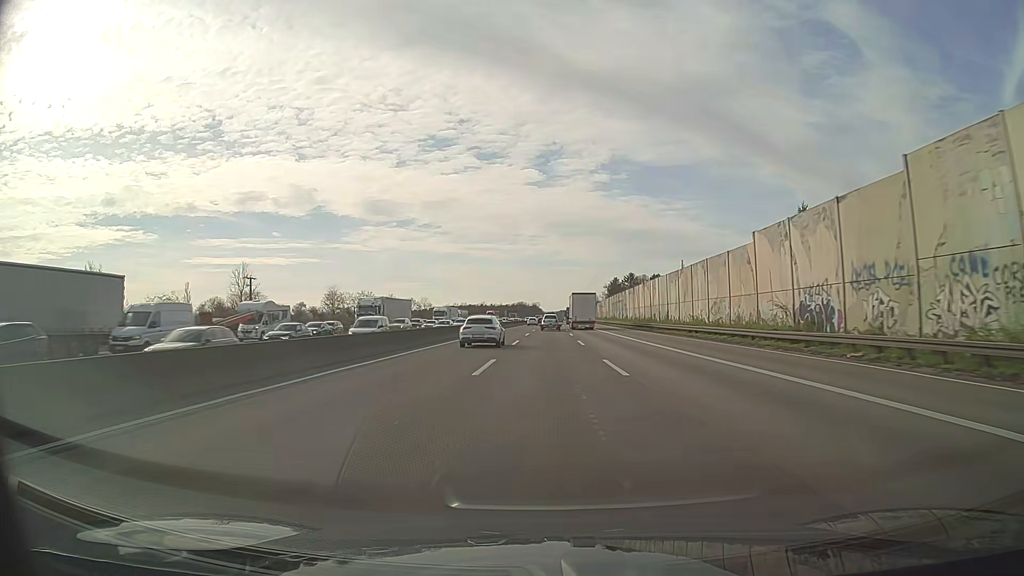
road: motorway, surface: asphalt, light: Day
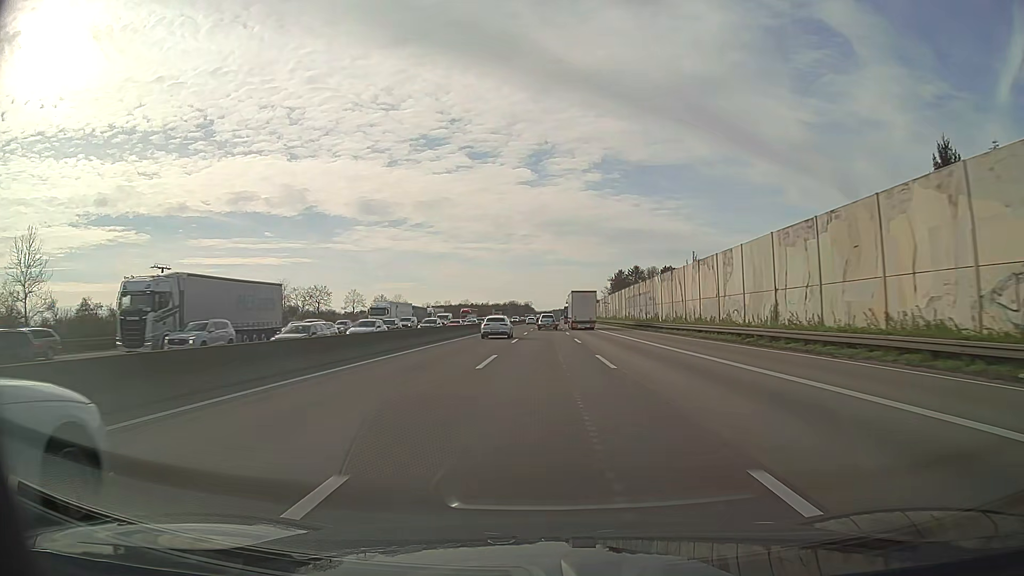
(-0.3, +34.0) m; -1°
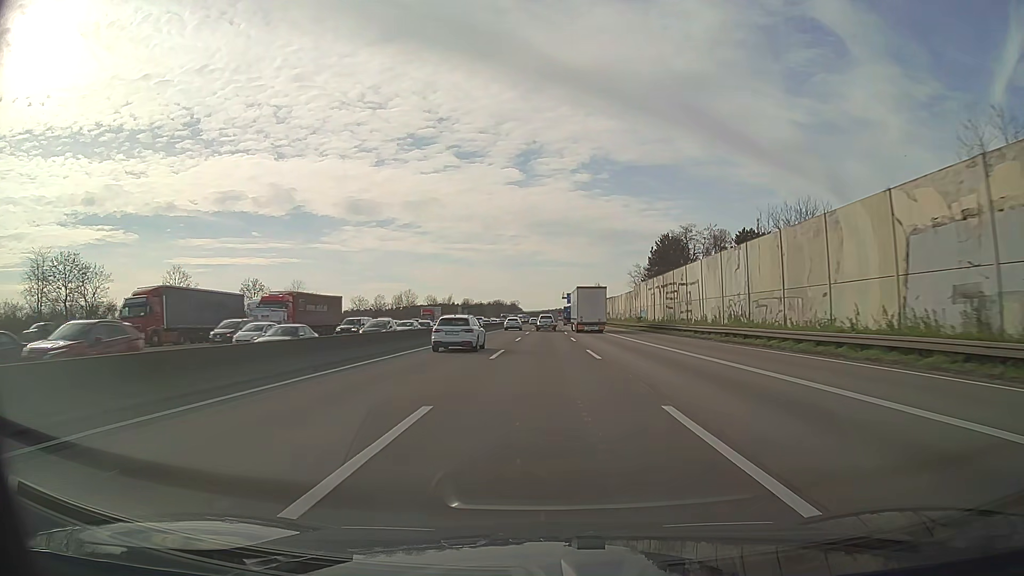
(+0.7, +85.7) m; +1°
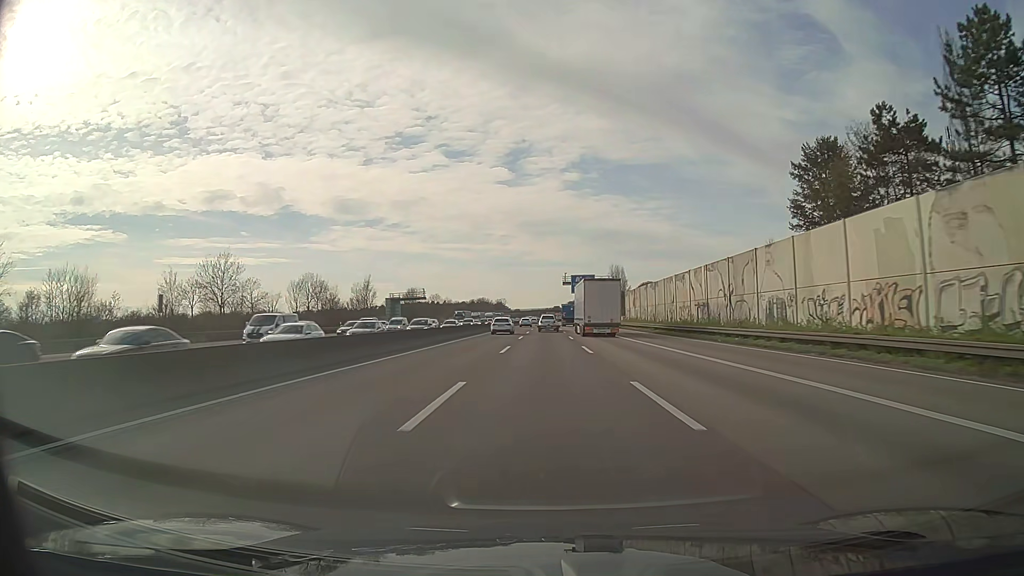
(+0.6, +86.4) m; +1°
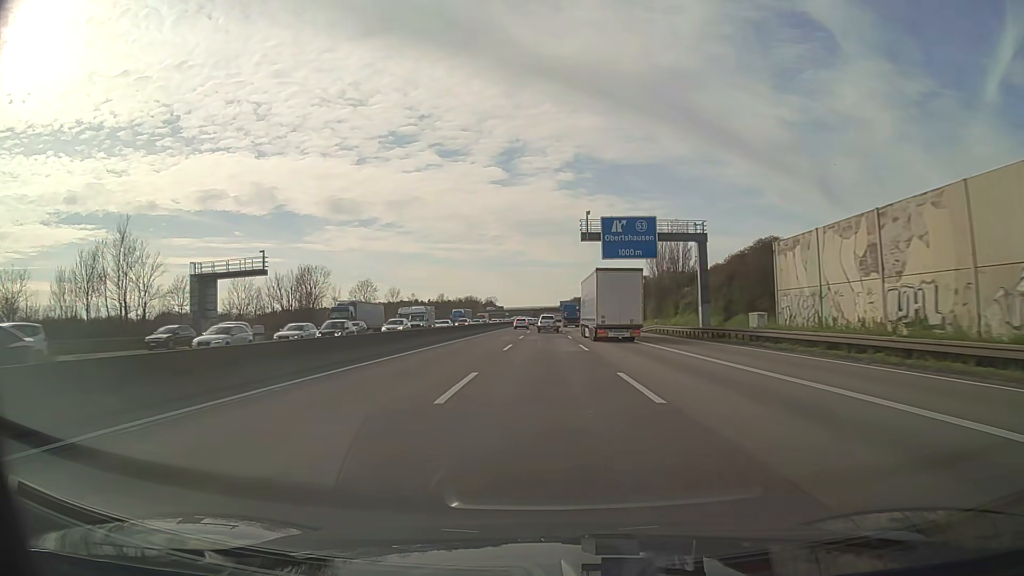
(+0.2, +69.6) m; 0°
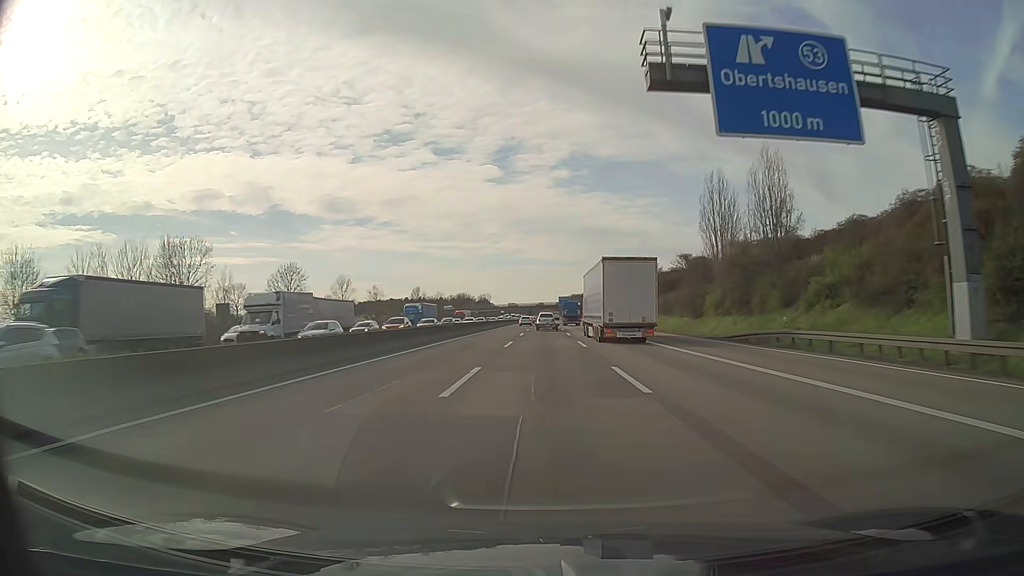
(+0.1, +34.8) m; 0°
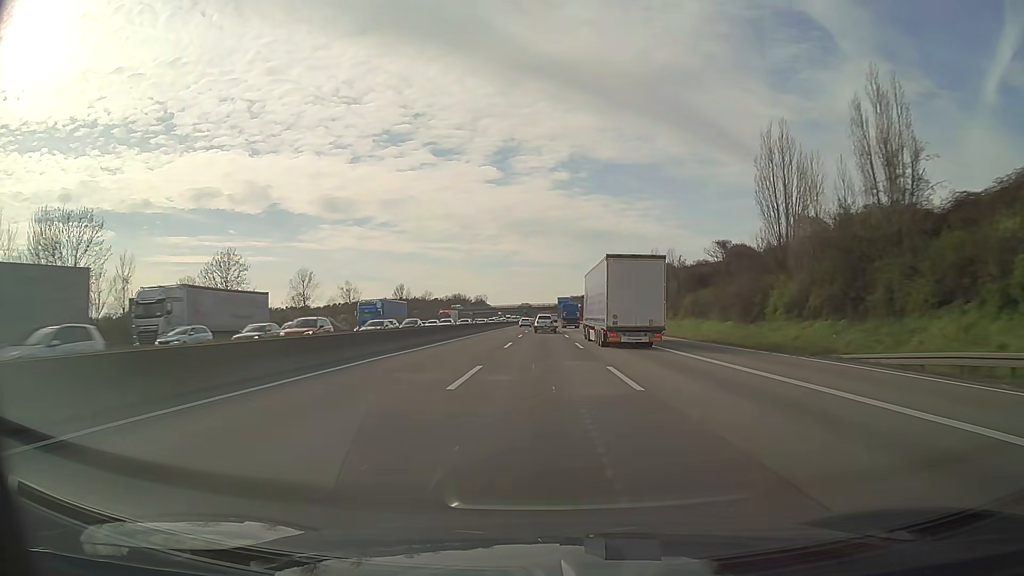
(0.0, +17.3) m; 0°
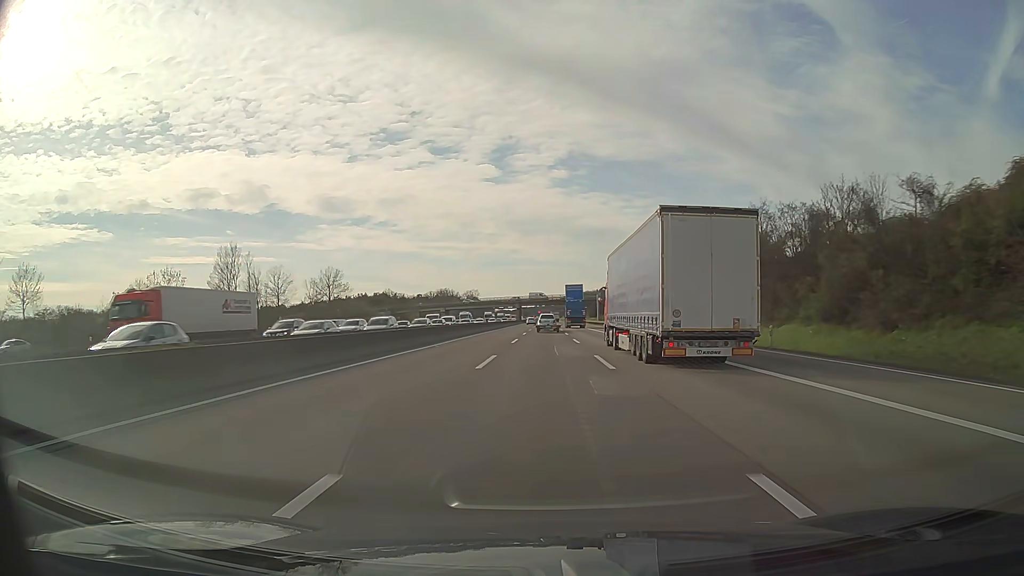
(+0.3, +84.9) m; 0°
(0, +10) (0, +20) (0, +30) (0, +40) (0, +50) (0, +60) (+1, +70) (+1, +80) (+1, +90) (+1, +100) m
